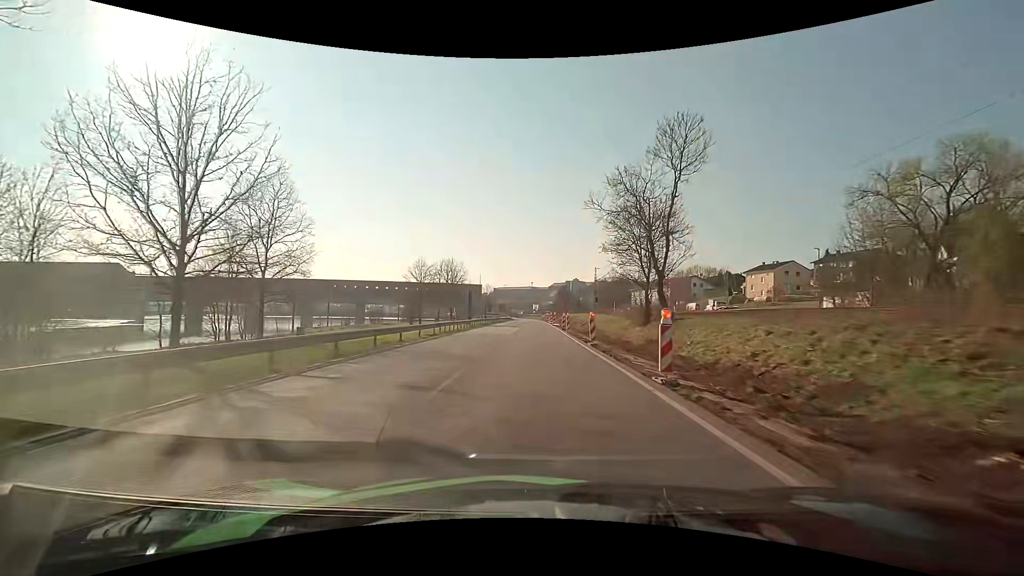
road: primary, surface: asphalt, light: Day
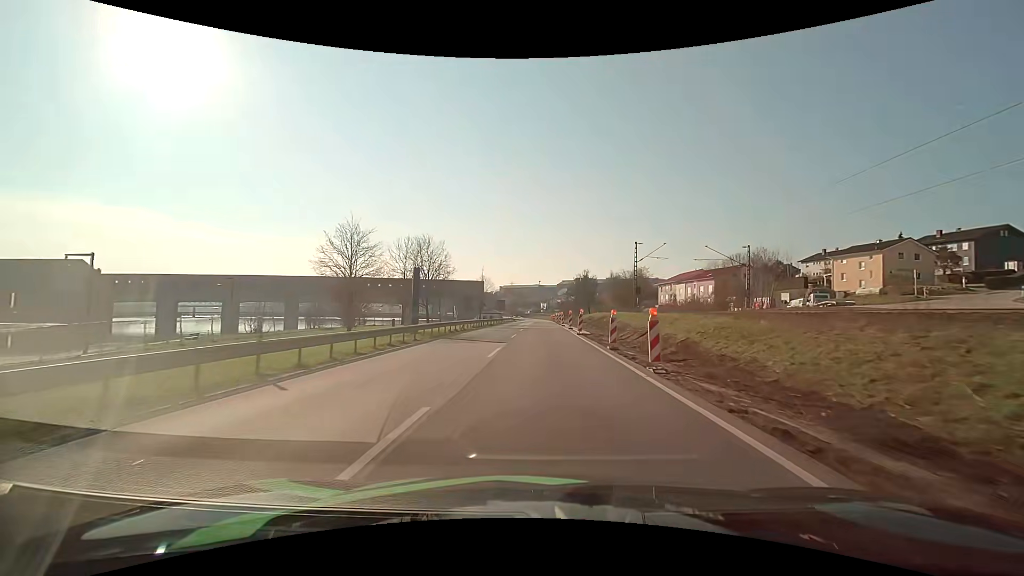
(-0.3, +29.2) m; -1°
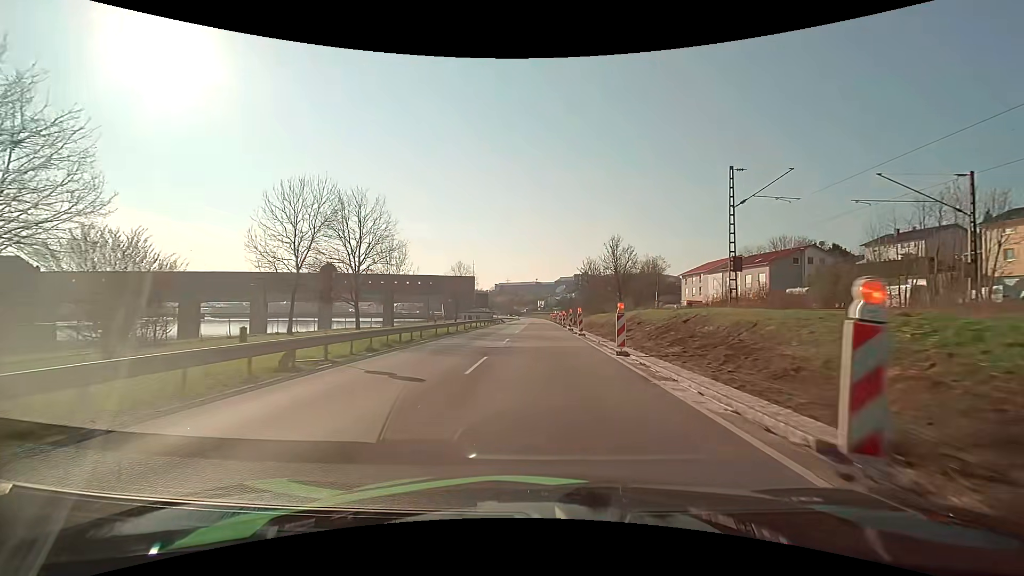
(0.0, +28.5) m; 0°
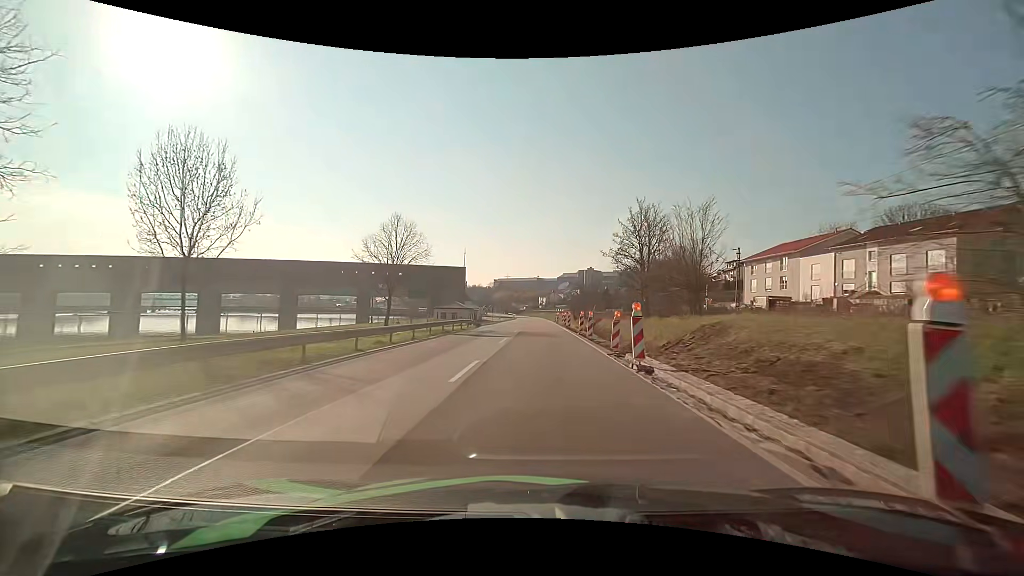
(0.0, +37.7) m; 0°
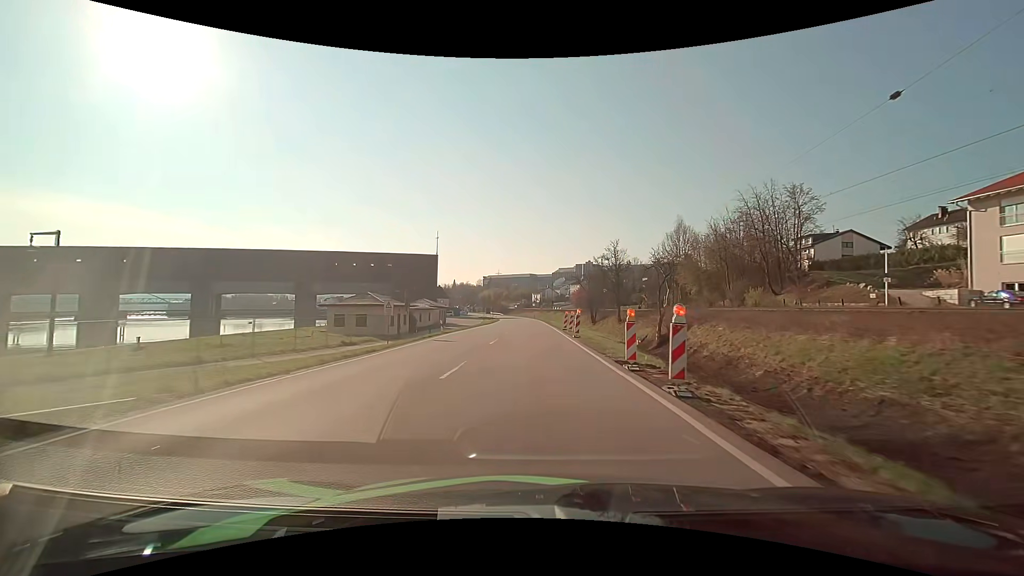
(+0.1, +47.9) m; +1°
